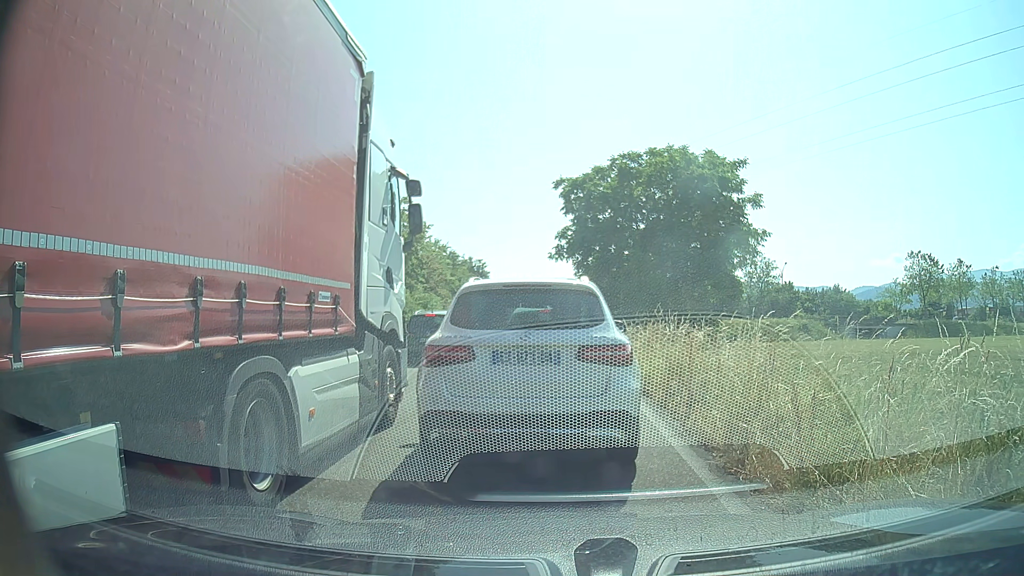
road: trunk_link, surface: asphalt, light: Day
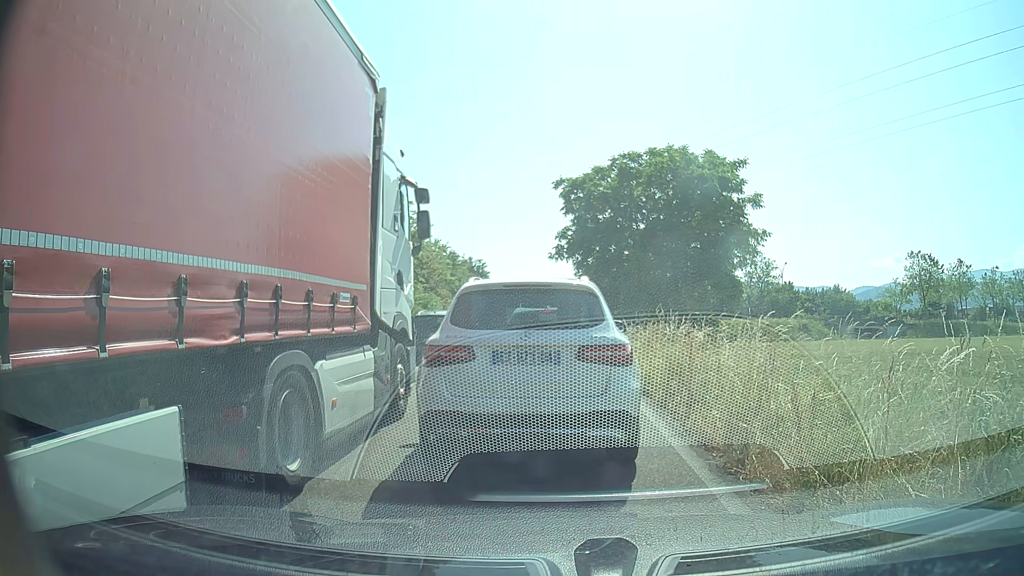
(0.0, 0.0) m; 0°
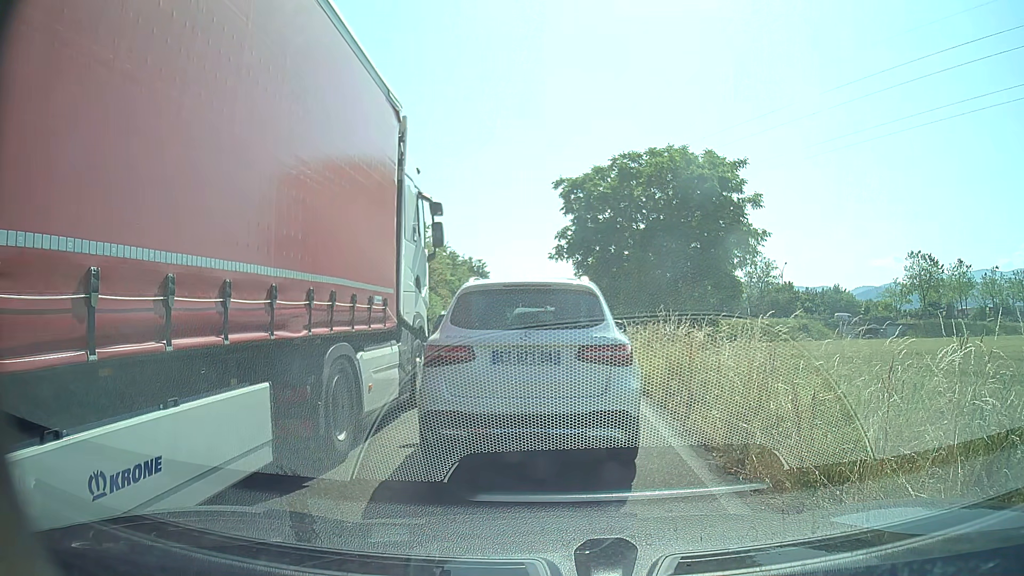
(0.0, 0.0) m; 0°
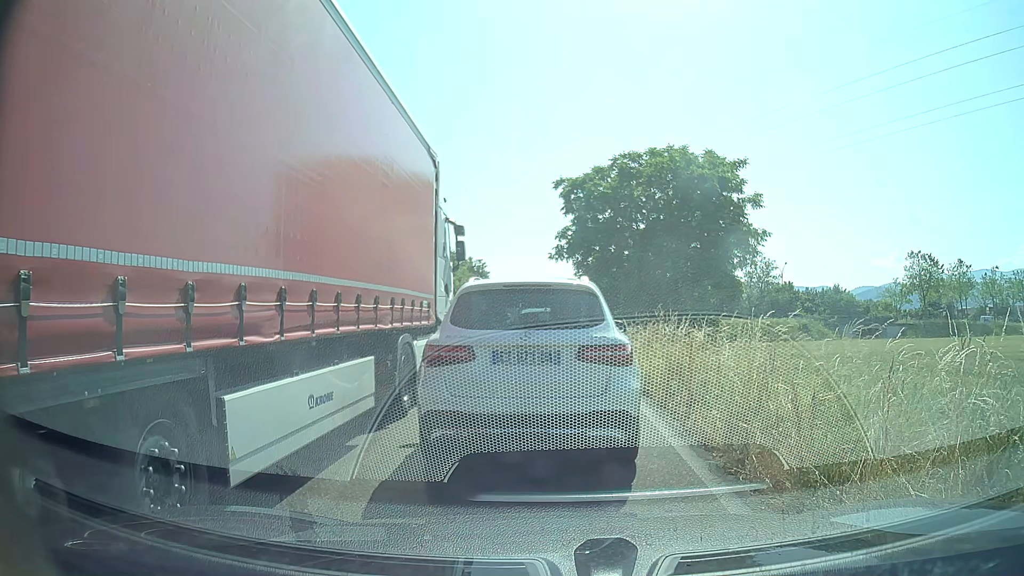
(0.0, 0.0) m; 0°
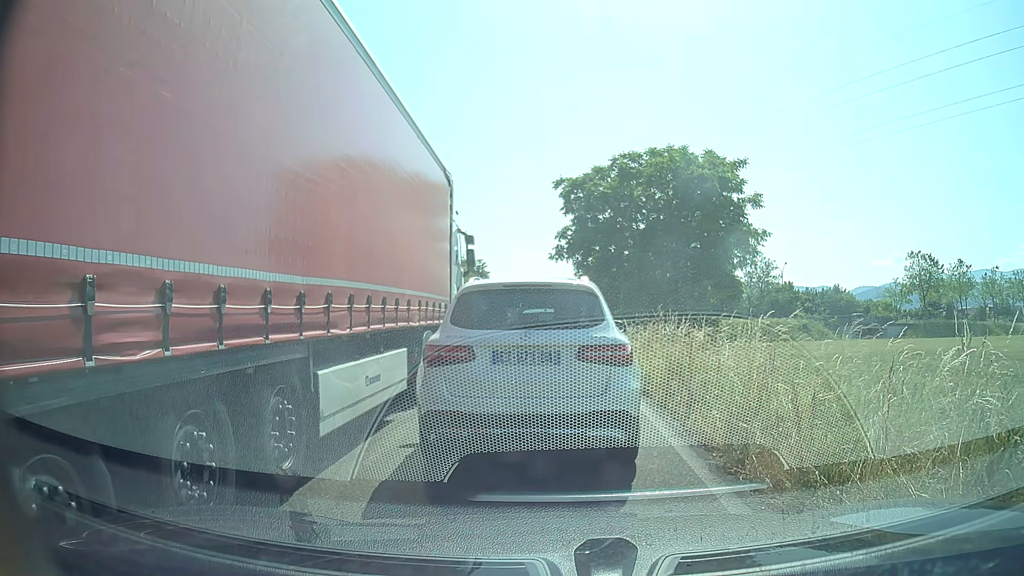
(0.0, 0.0) m; 0°
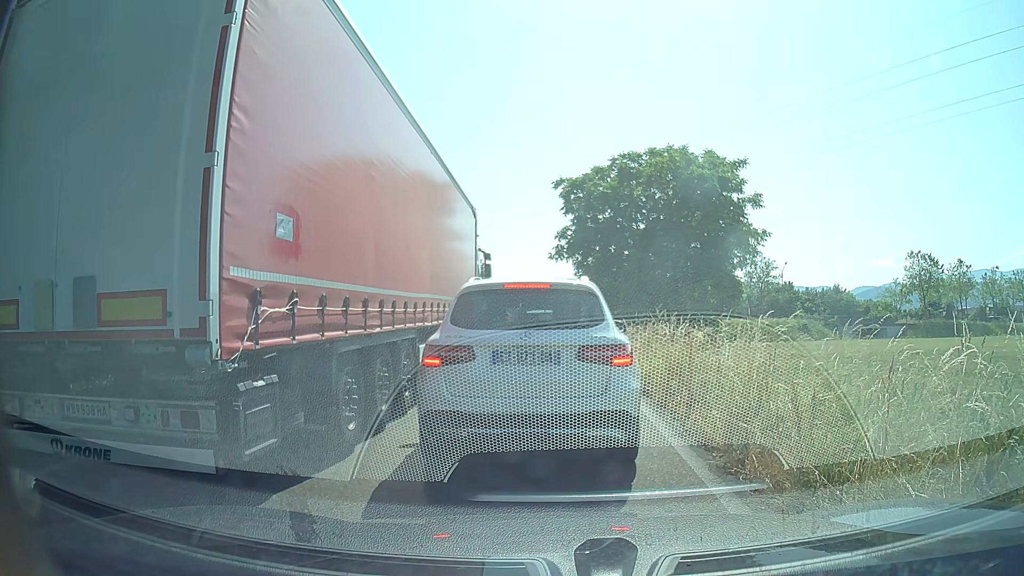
(0.0, 0.0) m; 0°
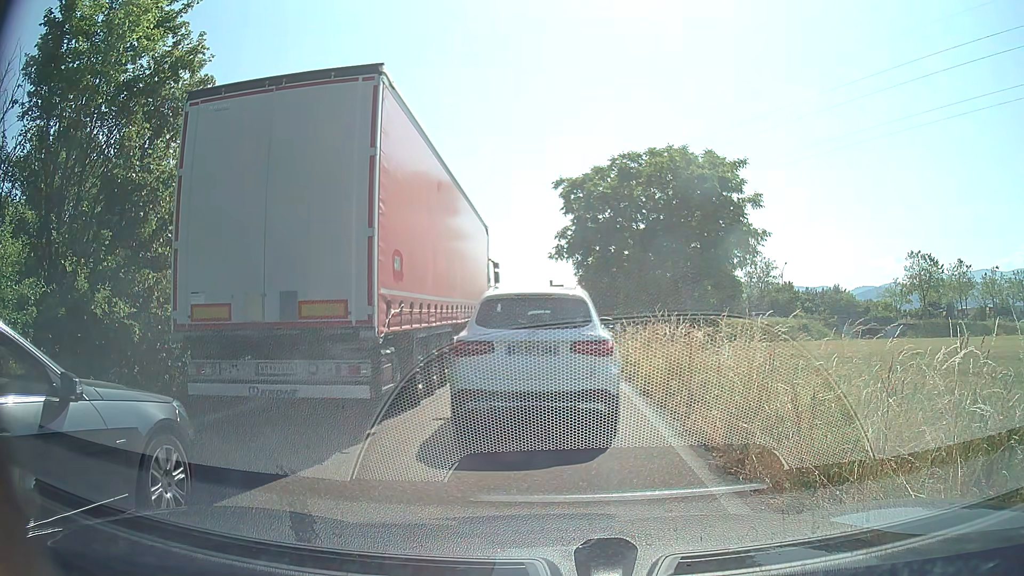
(0.0, 0.0) m; 0°
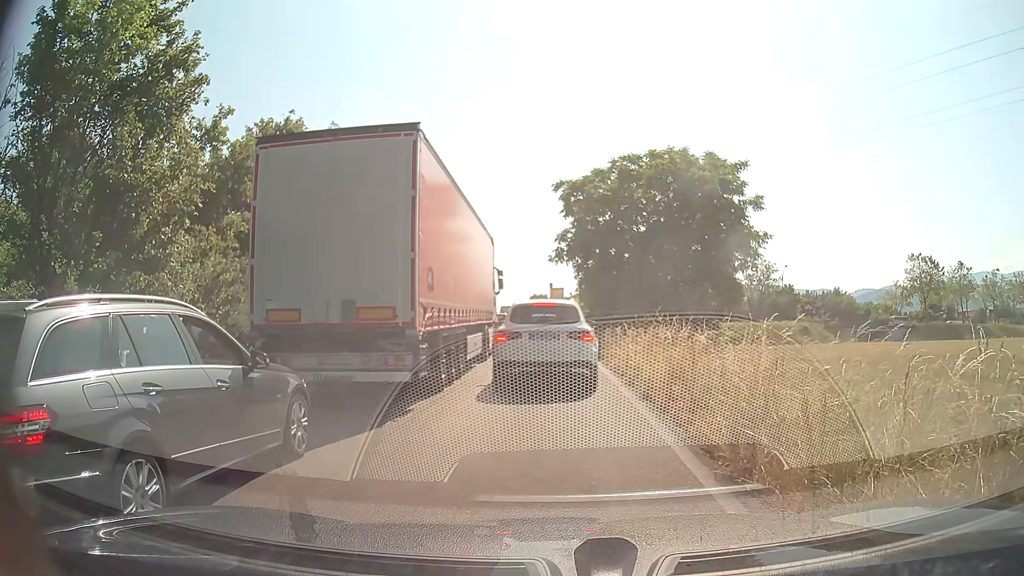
(0.0, +0.3) m; 0°
